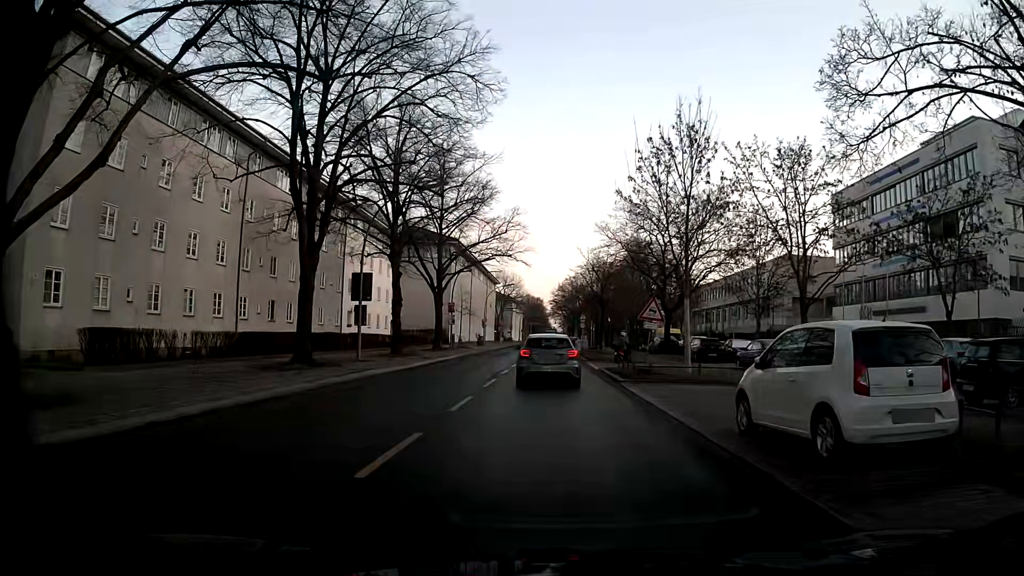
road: residential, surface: asphalt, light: Day
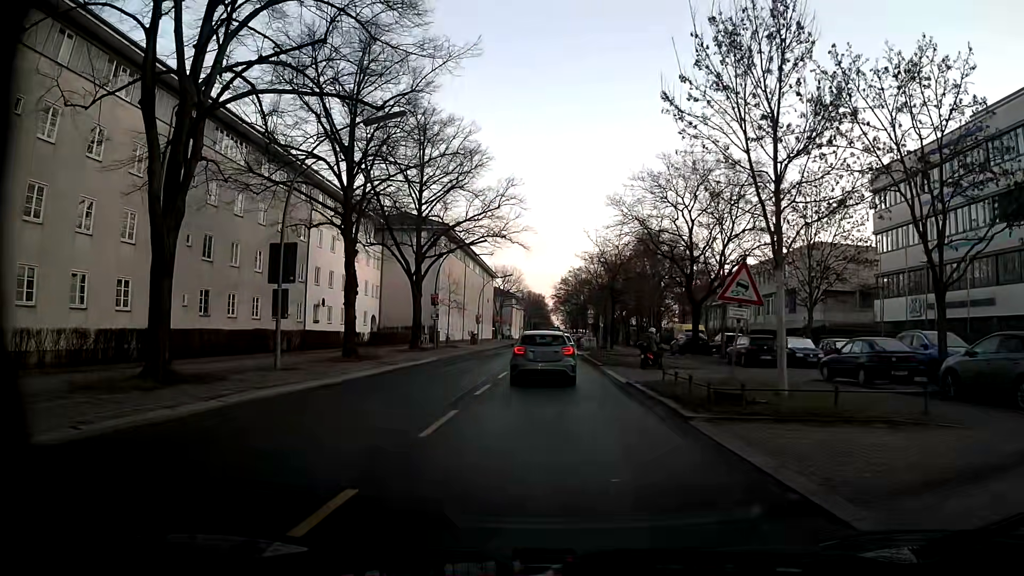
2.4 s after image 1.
(0.0, +9.6) m; +1°
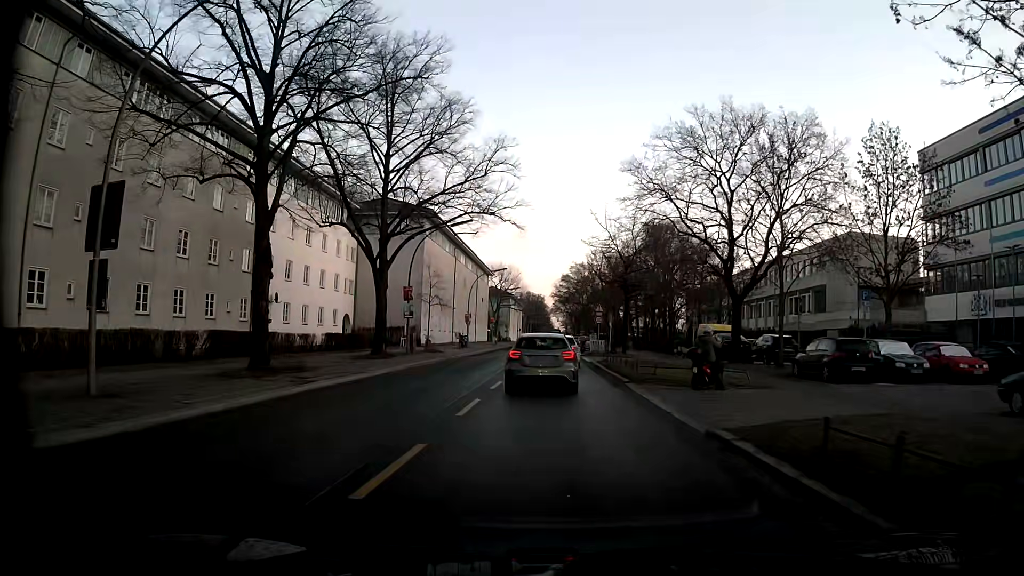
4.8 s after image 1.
(-0.2, +9.4) m; 0°
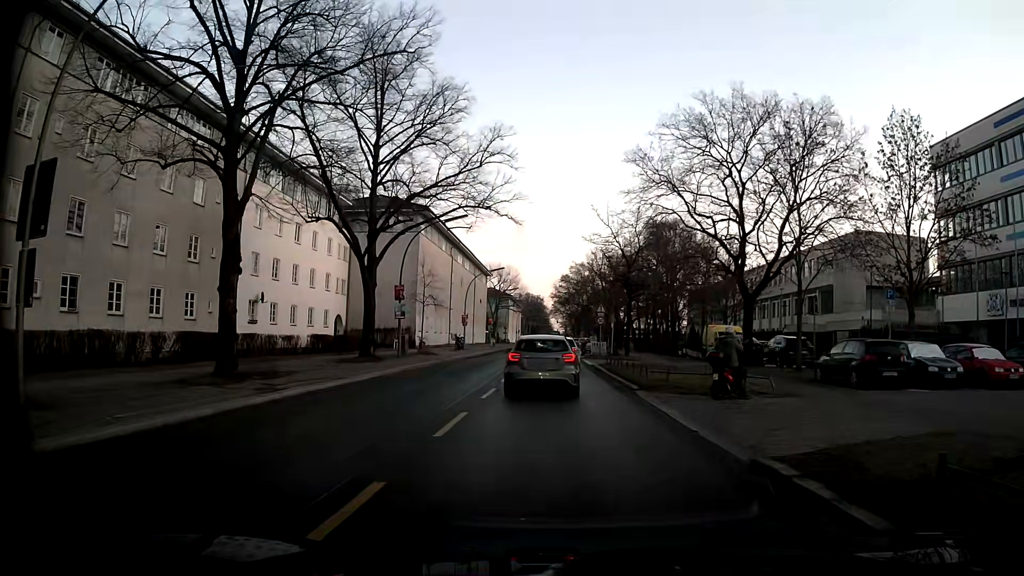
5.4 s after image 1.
(0.0, +2.2) m; -2°
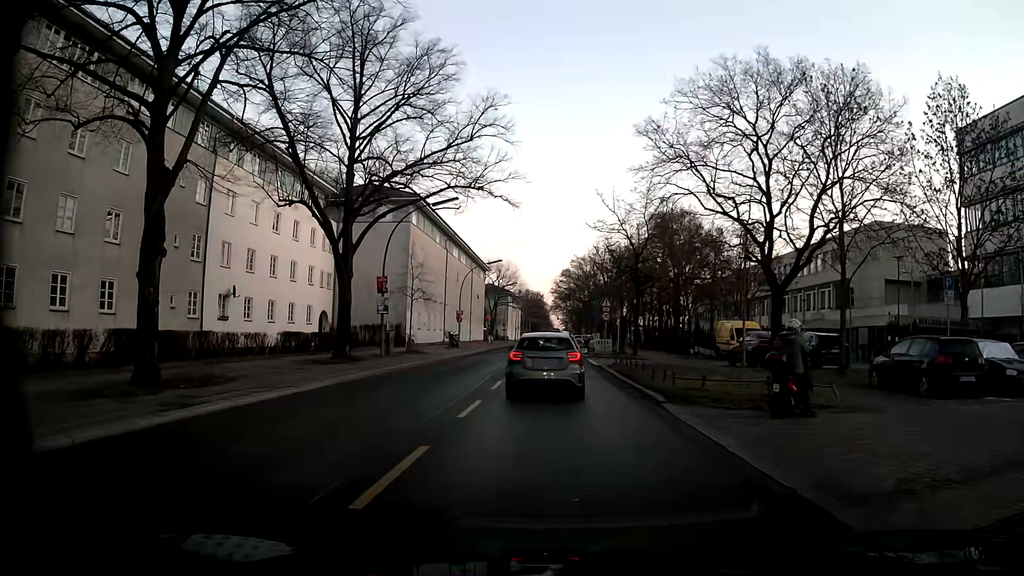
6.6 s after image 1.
(0.0, +4.0) m; +2°
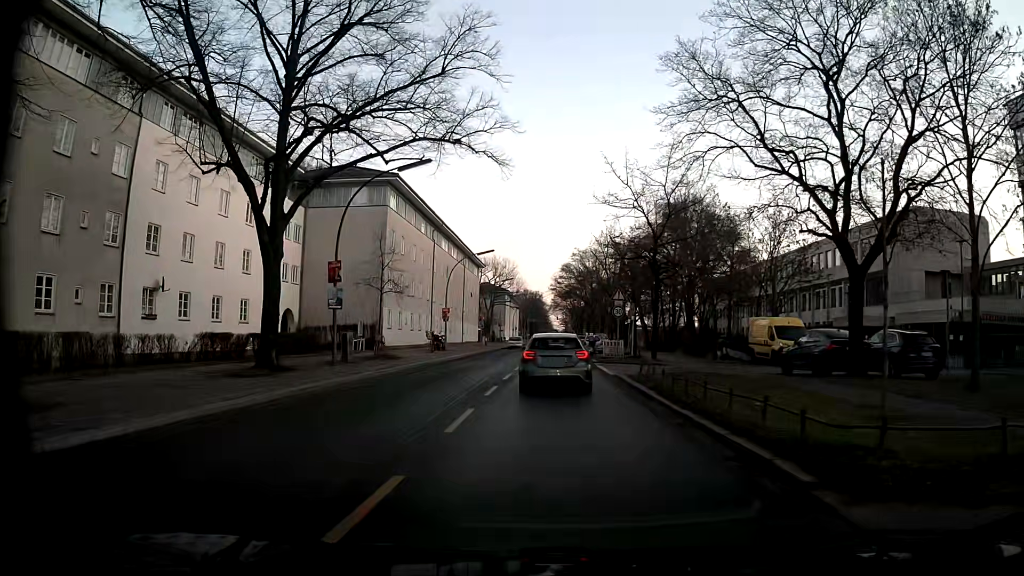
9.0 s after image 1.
(-0.1, +7.7) m; -2°
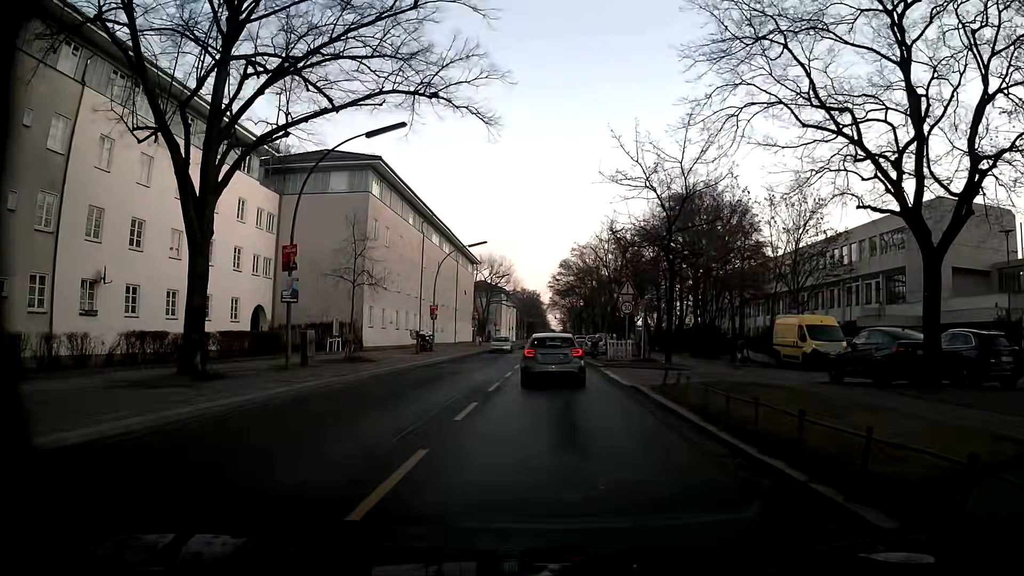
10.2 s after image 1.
(+0.1, +4.7) m; +1°
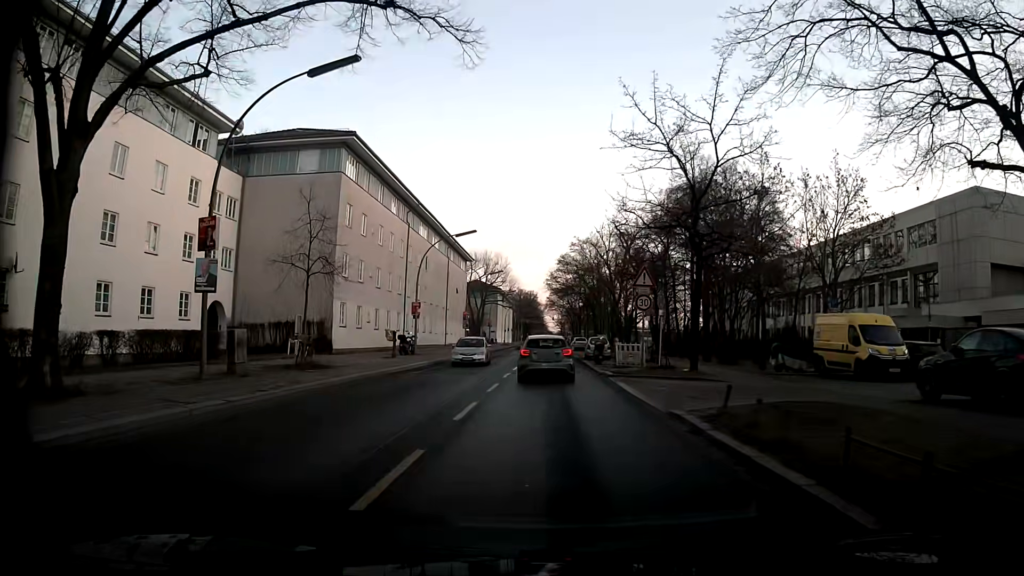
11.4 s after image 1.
(0.0, +5.8) m; 0°
